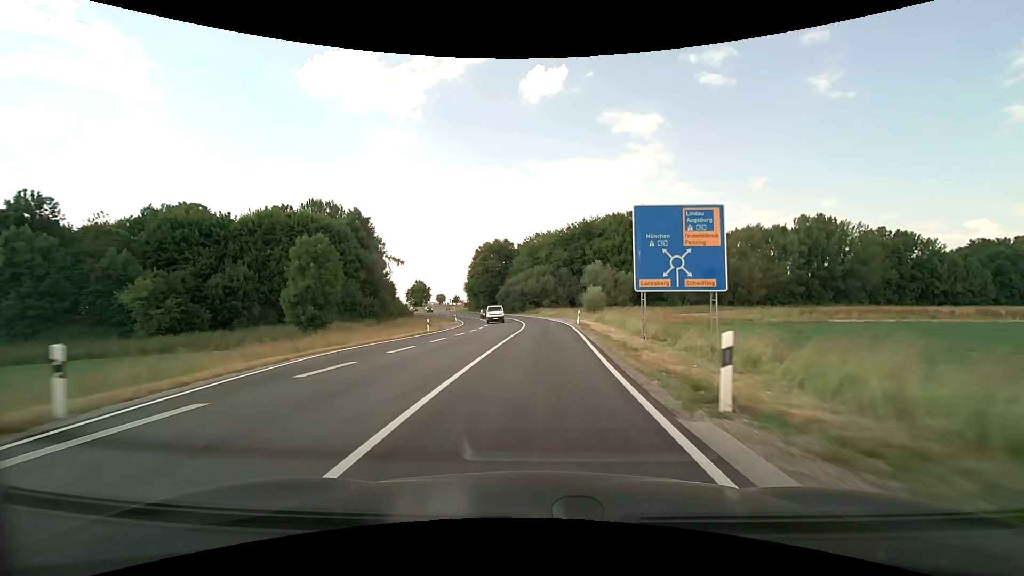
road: secondary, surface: asphalt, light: Day
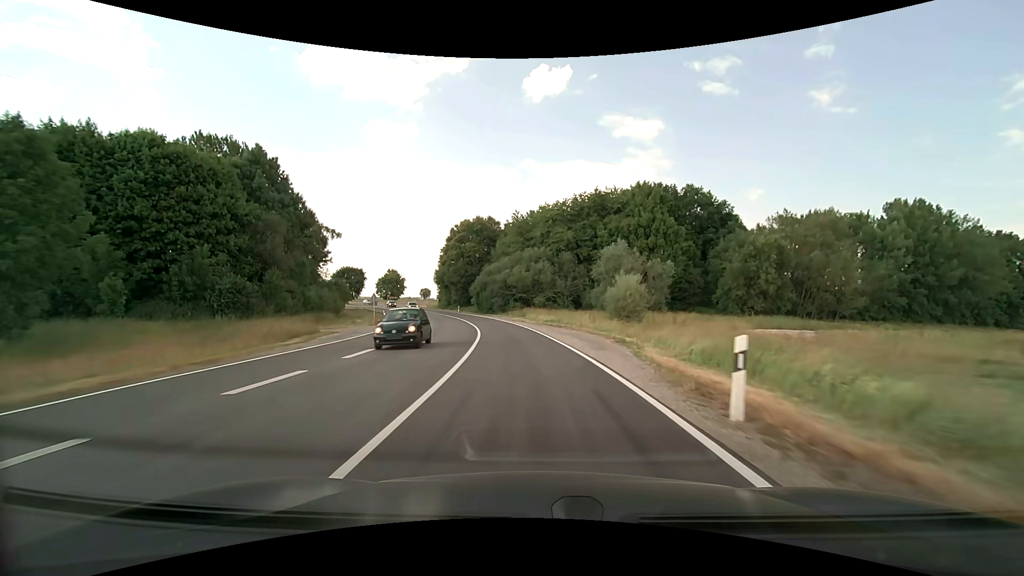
(+0.6, +31.8) m; +1°
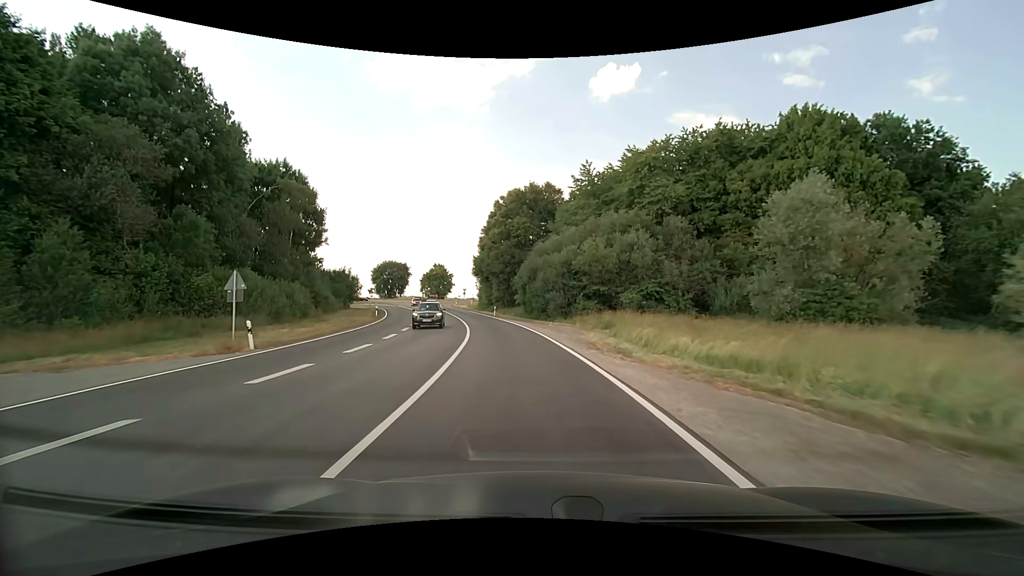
(-1.5, +29.6) m; -7°
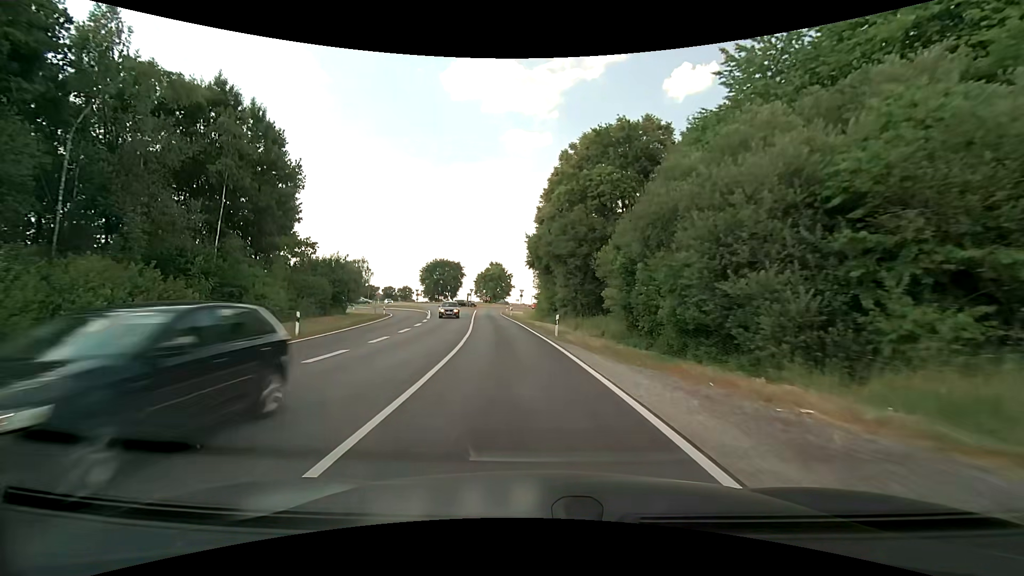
(-1.9, +27.7) m; -8°
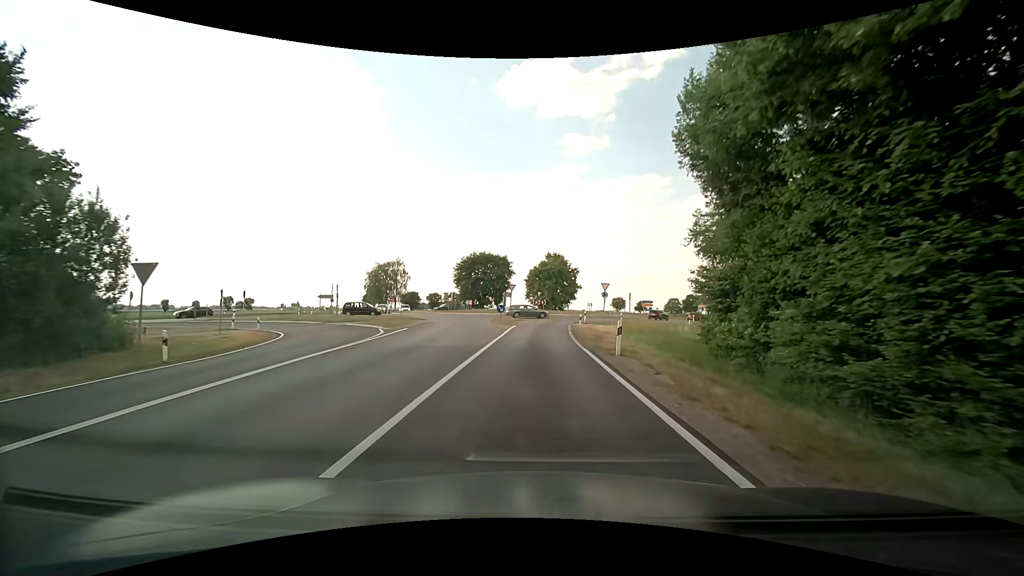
(-3.4, +39.5) m; -7°
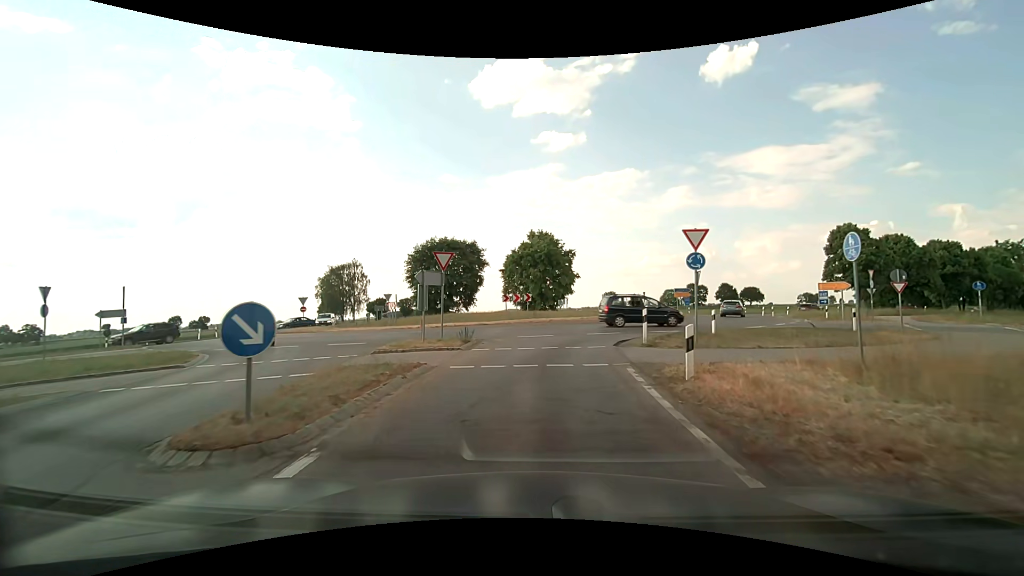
(+0.3, +29.3) m; +2°
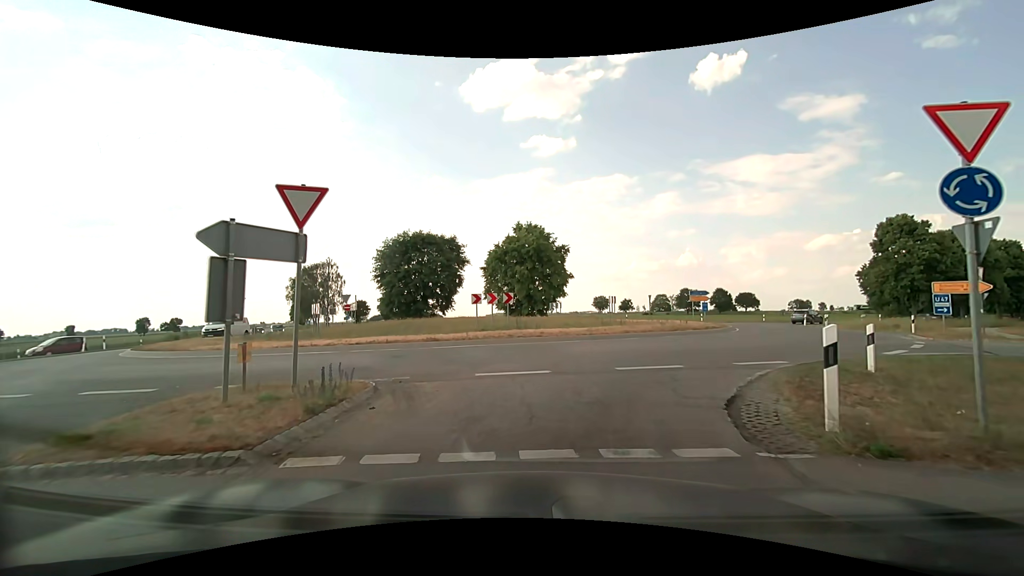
(+0.1, +10.5) m; +1°
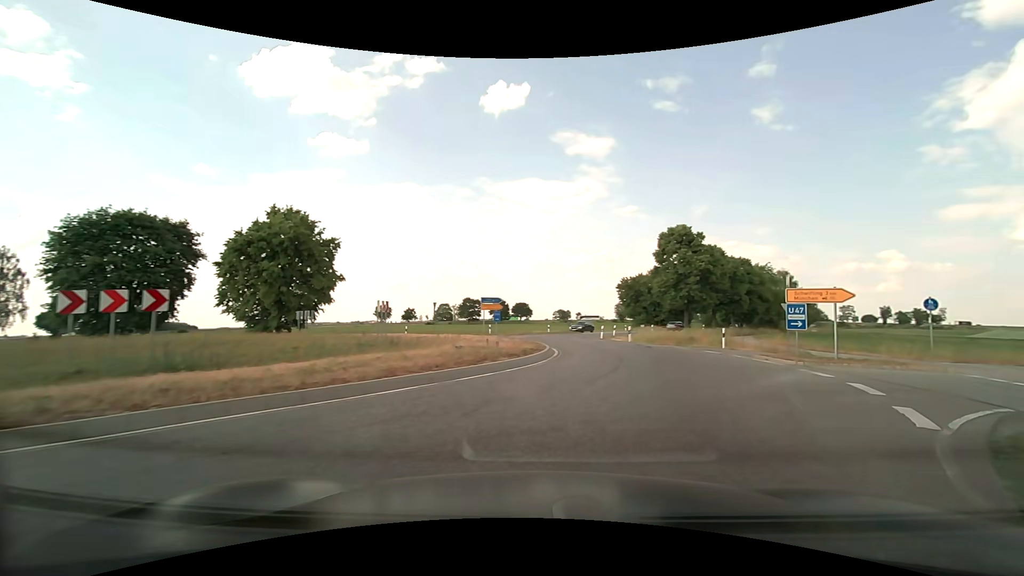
(+1.3, +11.0) m; +24°
(+2, +10) (+3, +20) (+3, +30) (+2, +40) (+5, +49) (+10, +58) (+15, +67) (+20, +75) (+25, +84) (+30, +93) m
